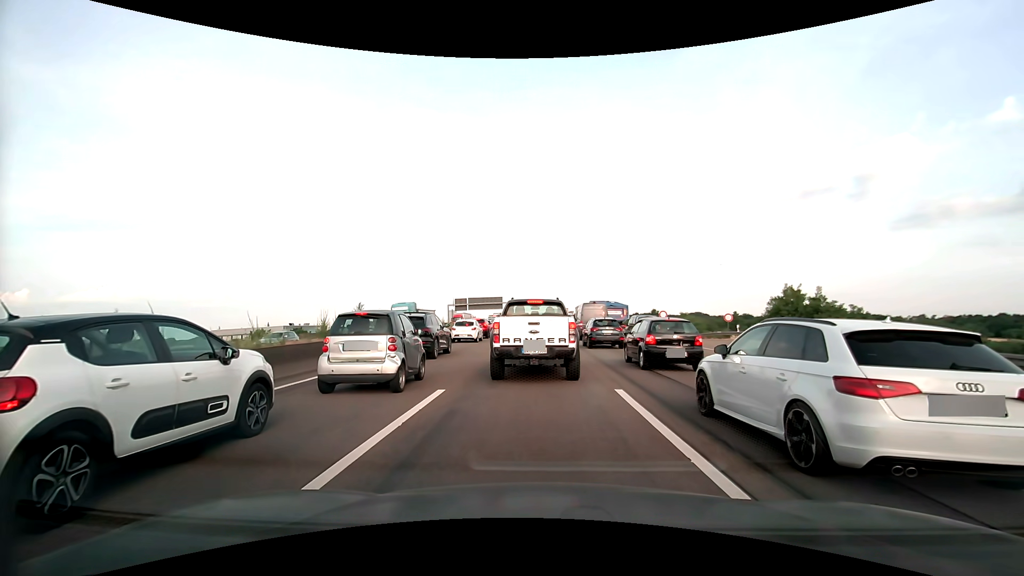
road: motorway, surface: asphalt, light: Day
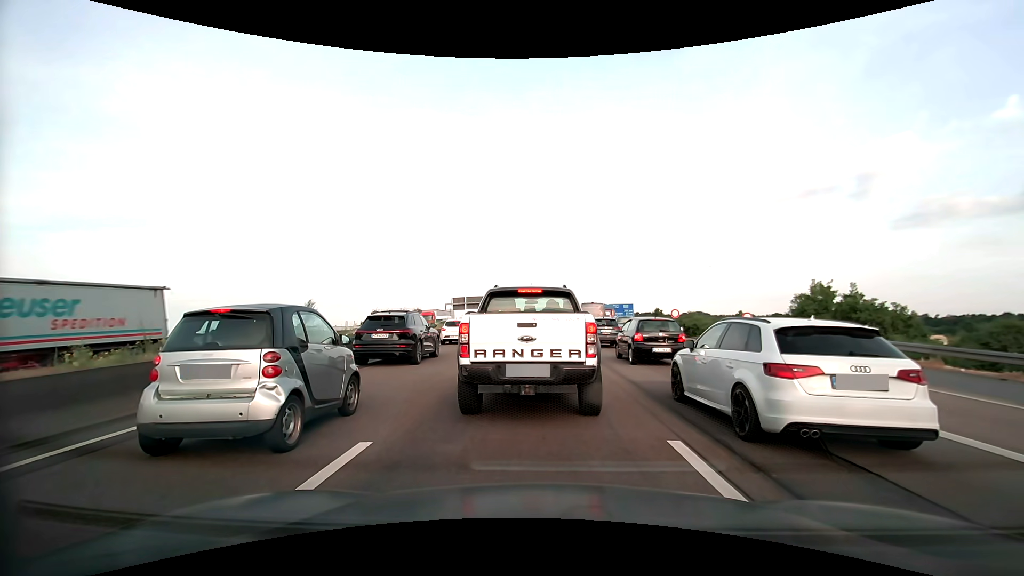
(0.0, +4.0) m; -1°
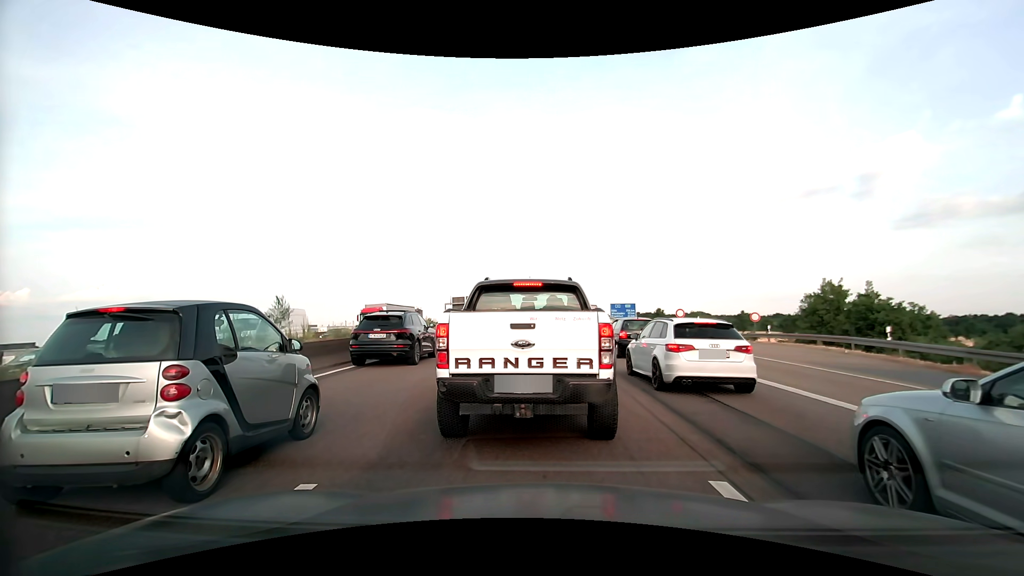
(0.0, +1.3) m; 0°
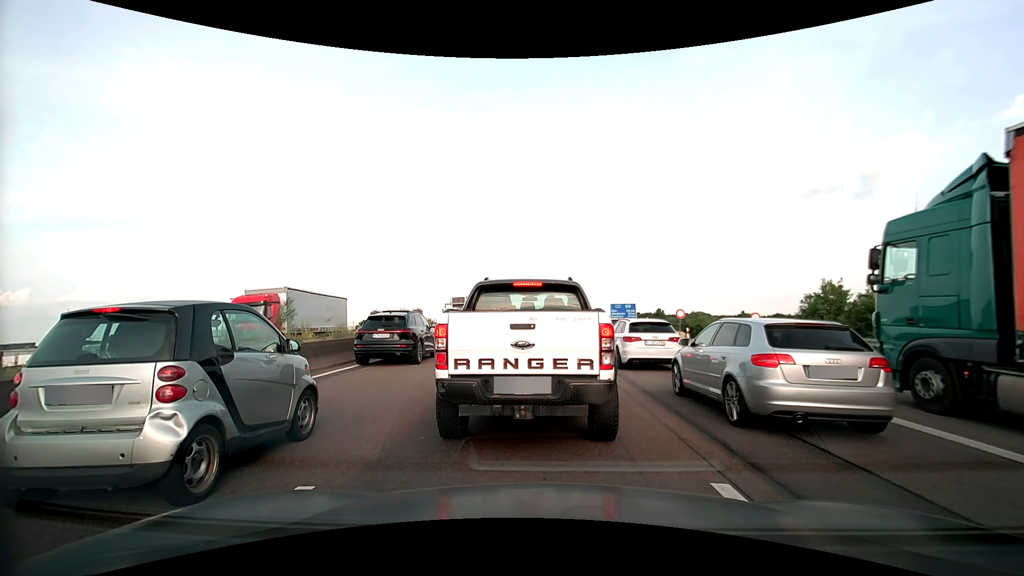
(0.0, +0.1) m; 0°
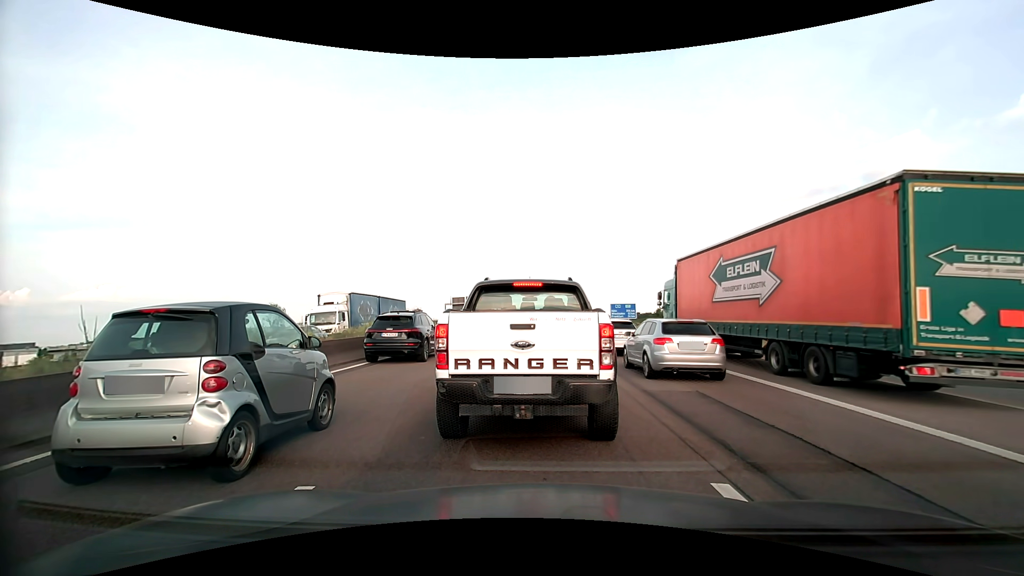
(0.0, 0.0) m; 0°
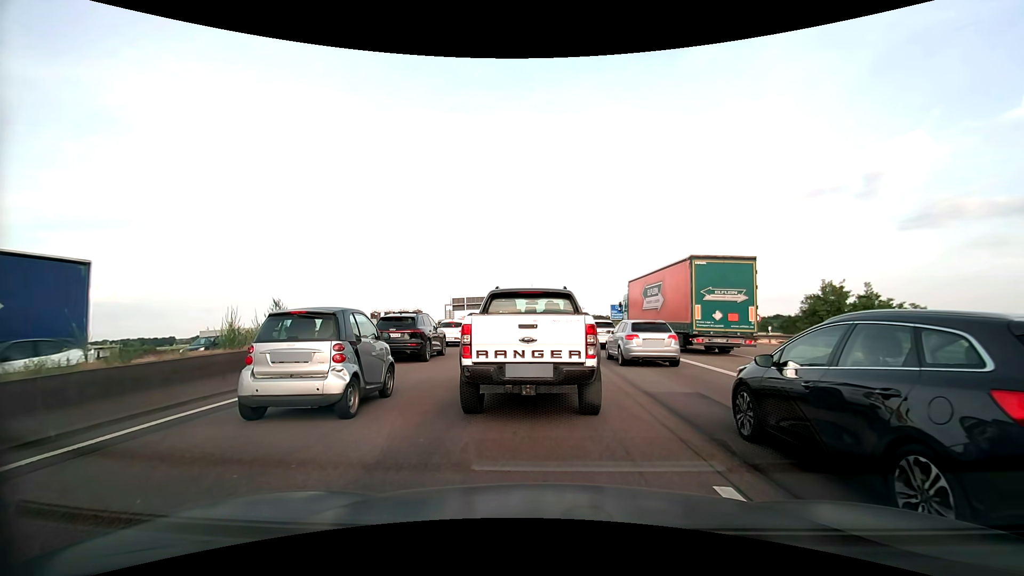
(0.0, 0.0) m; 0°
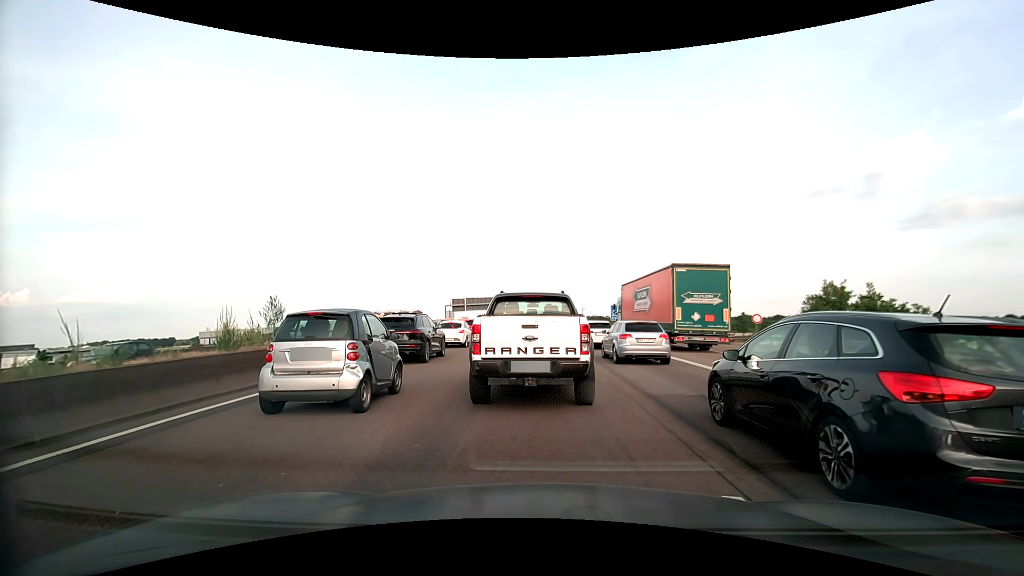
(0.0, +0.2) m; 0°
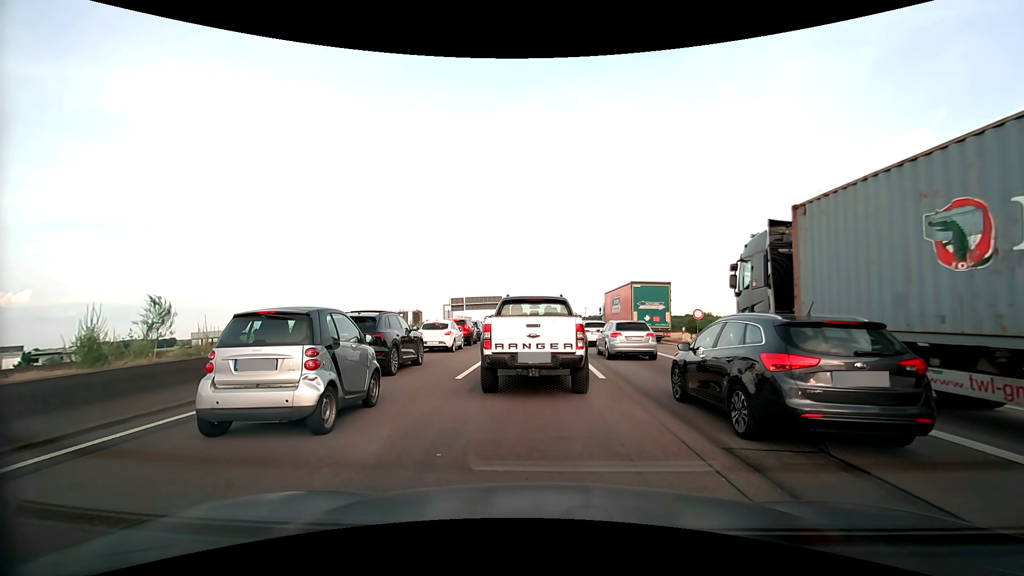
(0.0, +4.1) m; 0°
(0, +10) (0, +20) (0, +30) (0, +40) (0, +50) (0, +60) (0, +70) (0, +80) (0, +90) (0, +100) m
